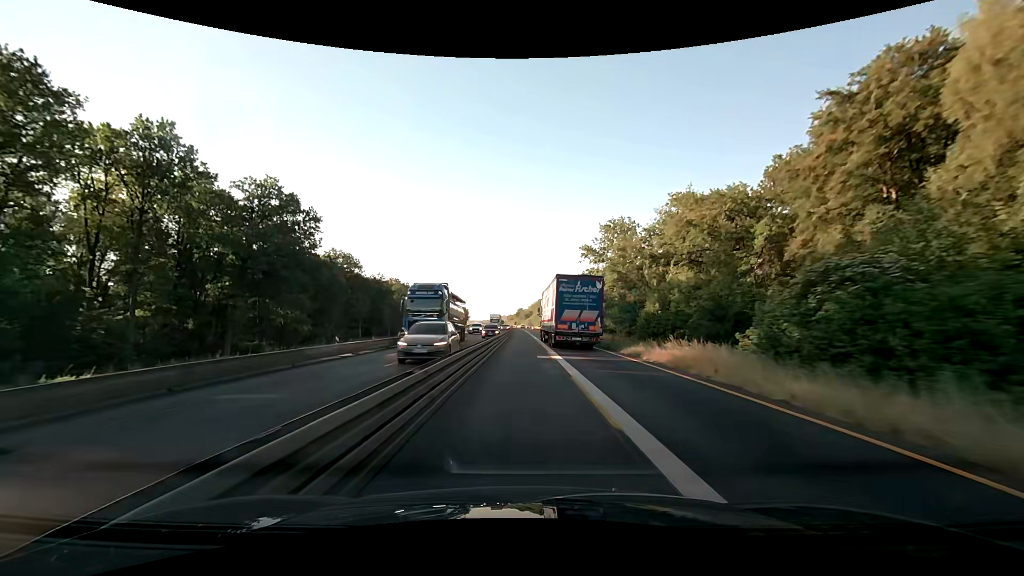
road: motorway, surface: asphalt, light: Day
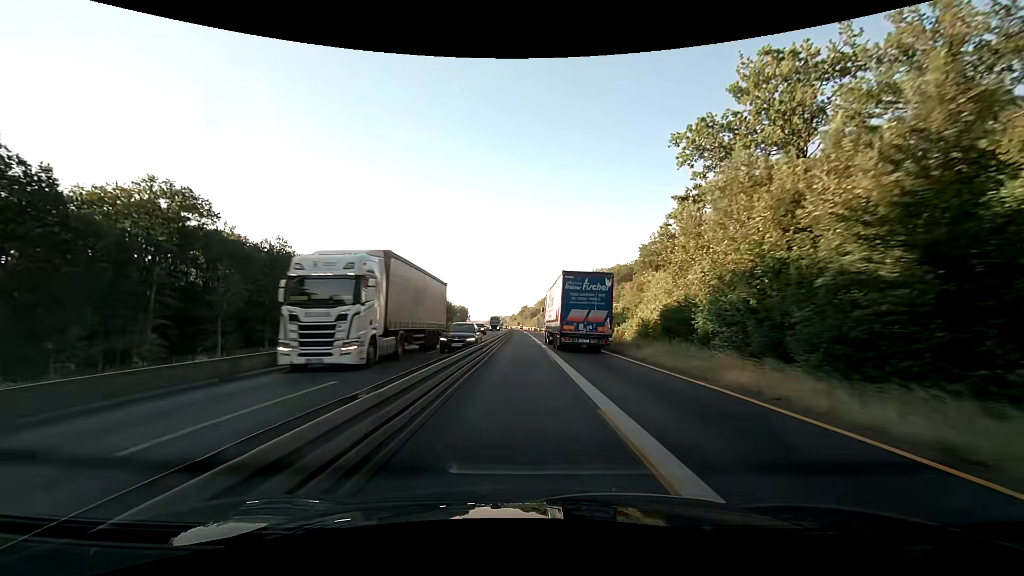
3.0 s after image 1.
(-0.3, +64.5) m; -1°
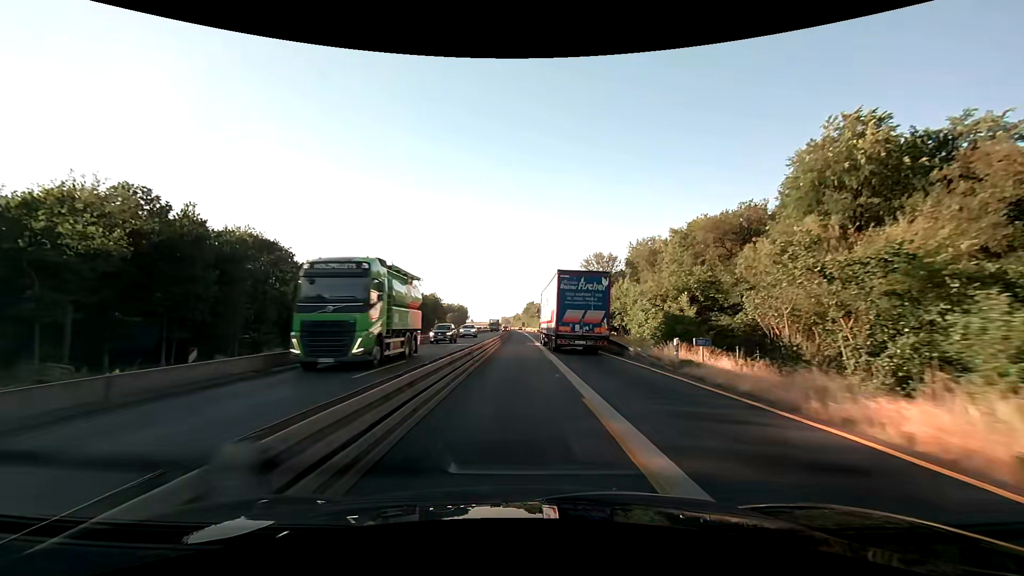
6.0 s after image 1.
(-0.2, +64.5) m; 0°
(0, +10) (0, +20) (0, +30) (0, +40) (0, +50) (0, +60) (-1, +70) (-1, +80) (-1, +90) (-1, +100) m
